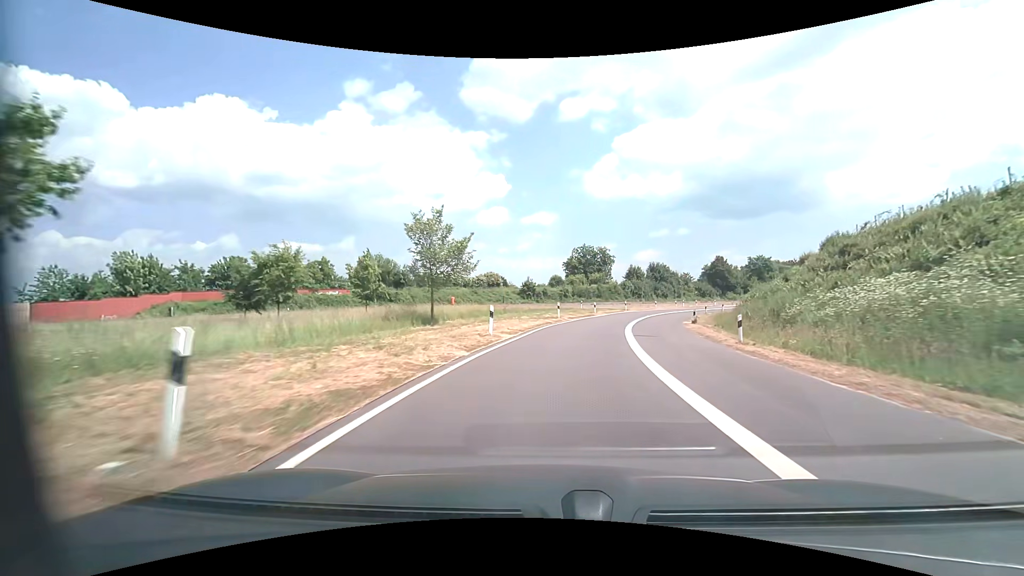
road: motorway_link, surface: asphalt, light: Day
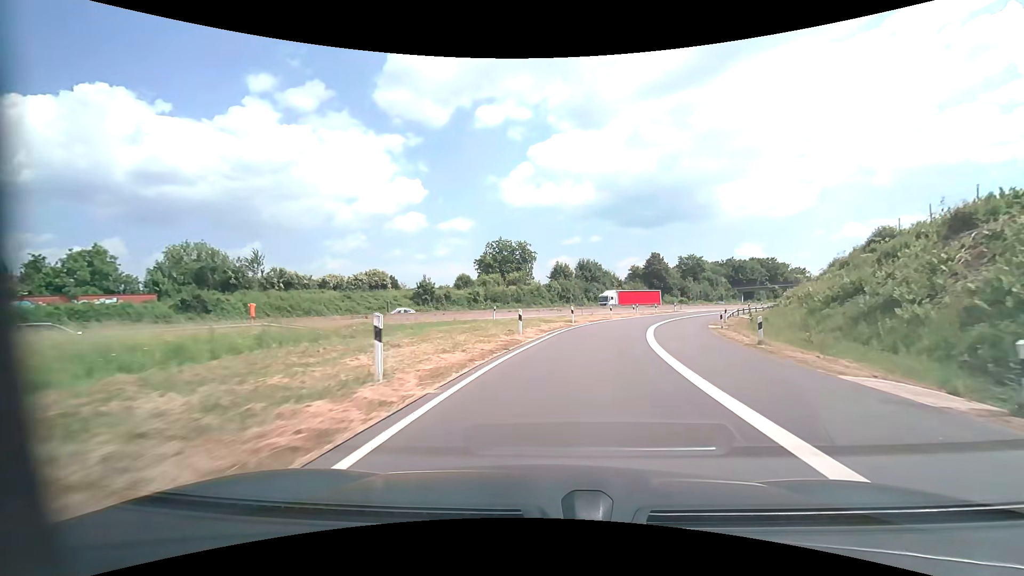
(+2.2, +27.8) m; +9°
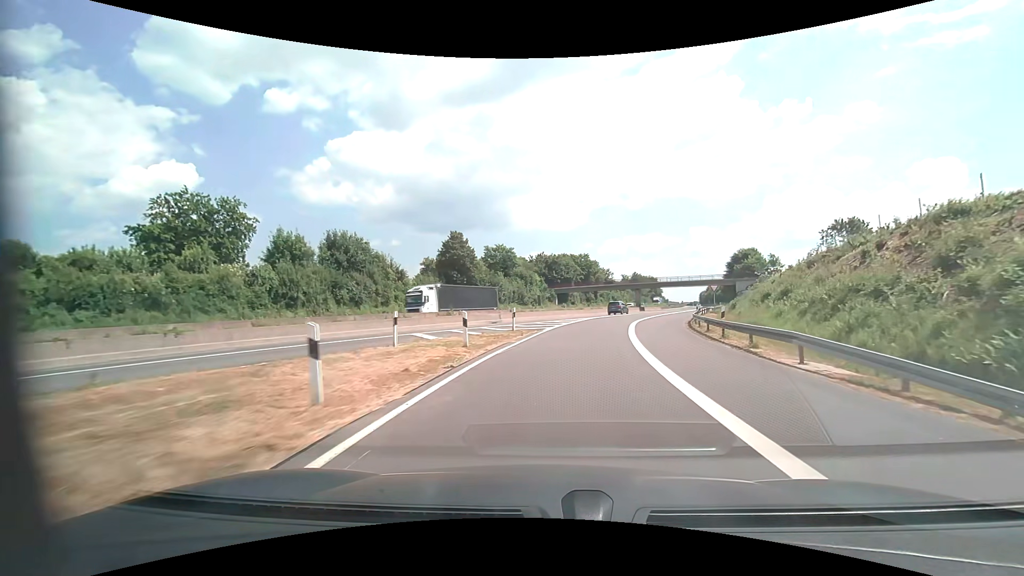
(+8.9, +44.7) m; +23°
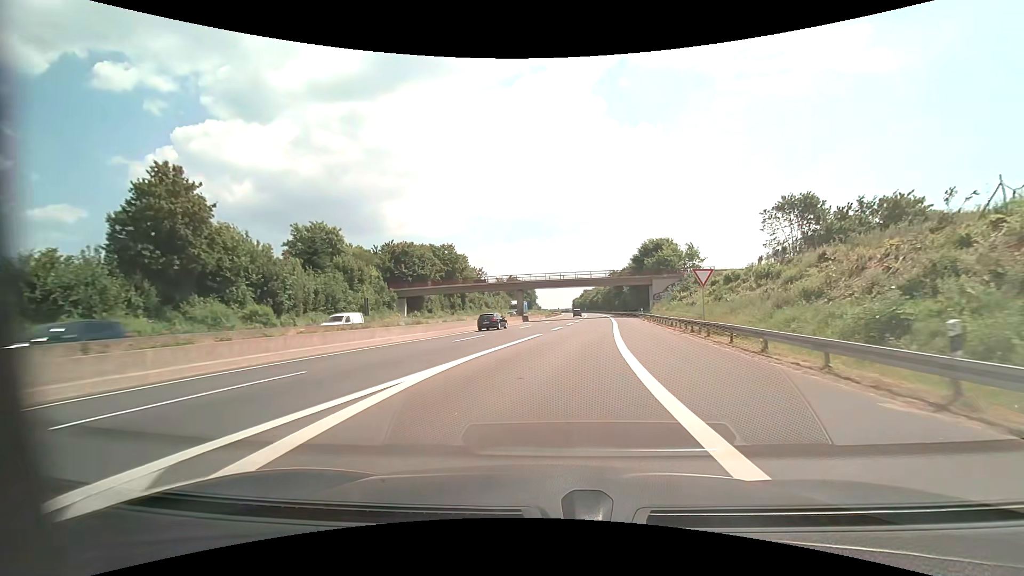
(+5.3, +38.5) m; +14°
